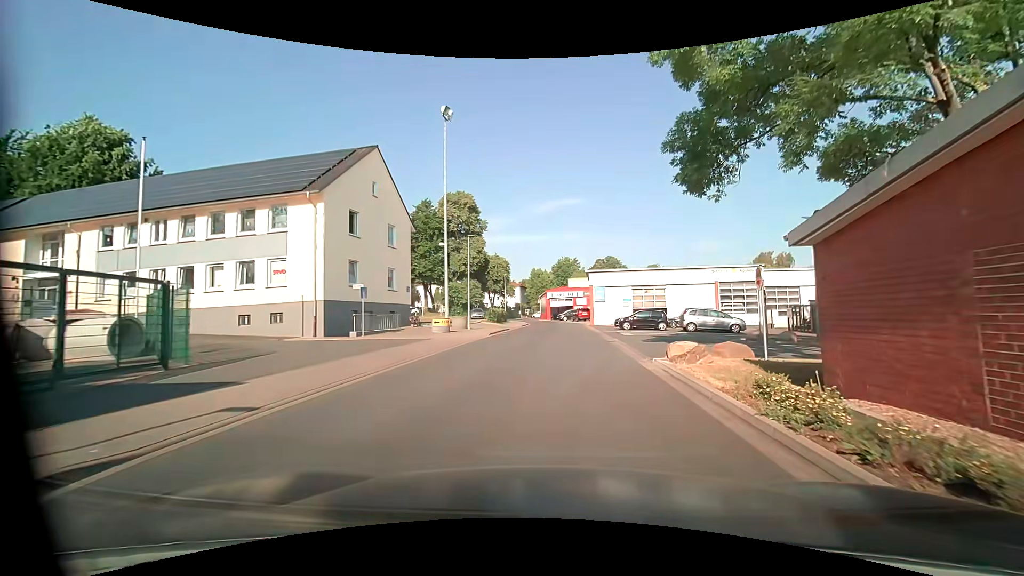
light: Day
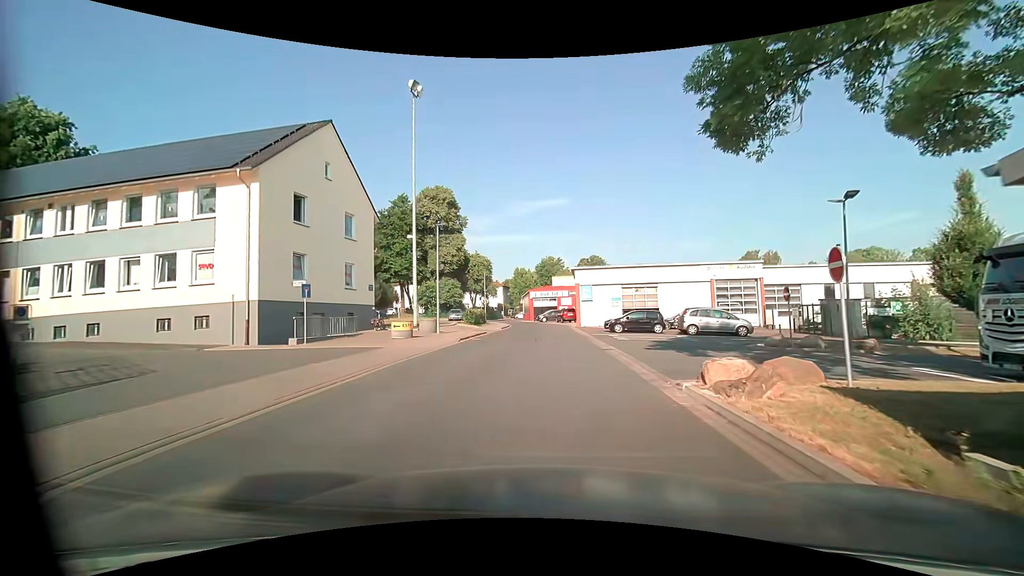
(+0.1, +4.3) m; +3°
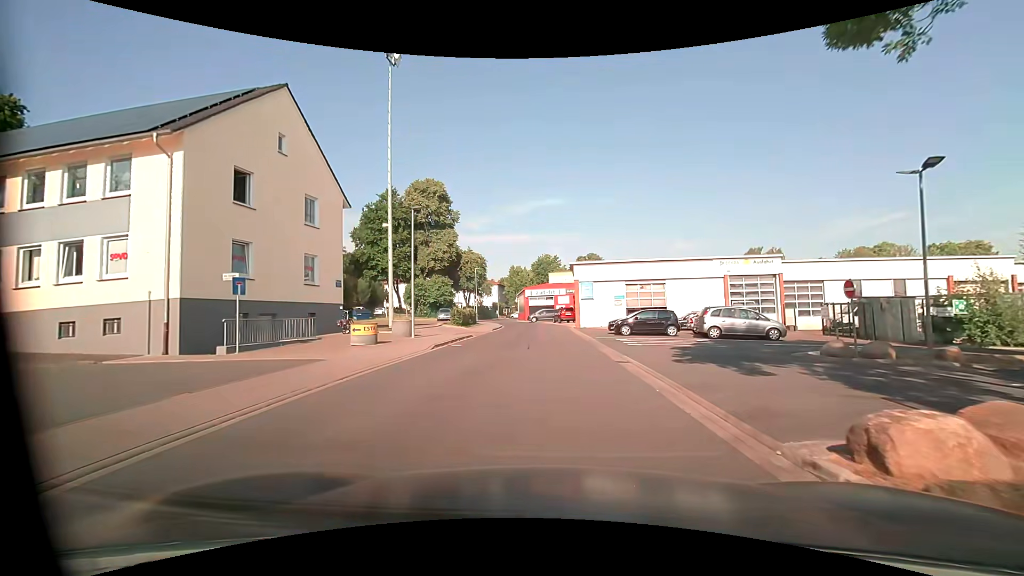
(0.0, +4.4) m; 0°
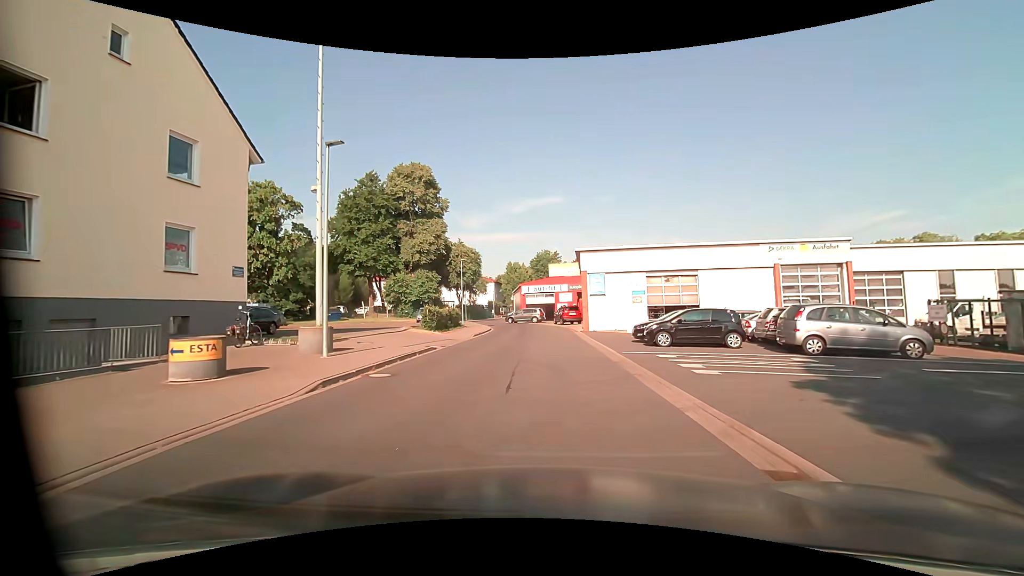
(+0.1, +9.0) m; 0°
